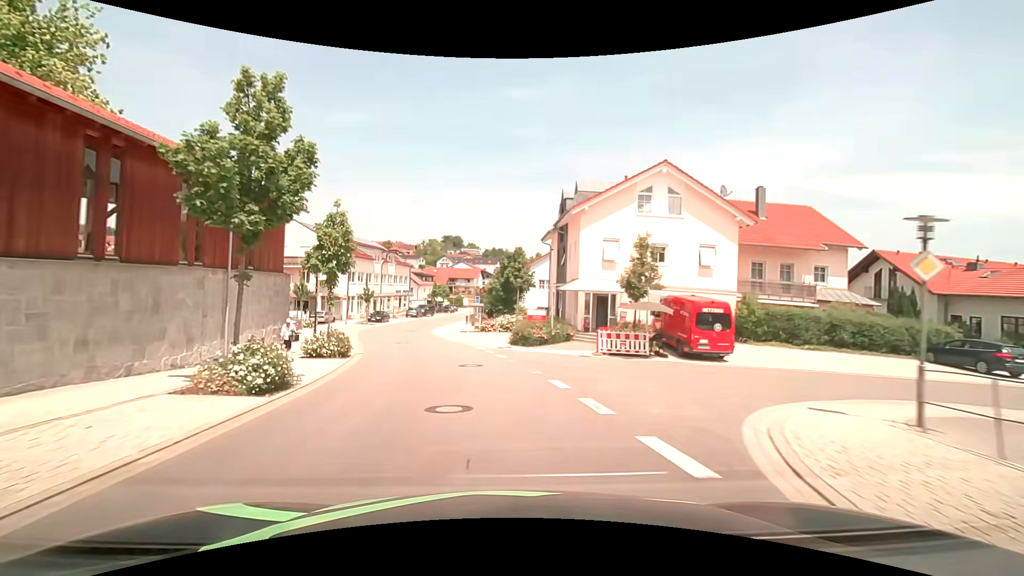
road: tertiary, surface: asphalt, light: Day
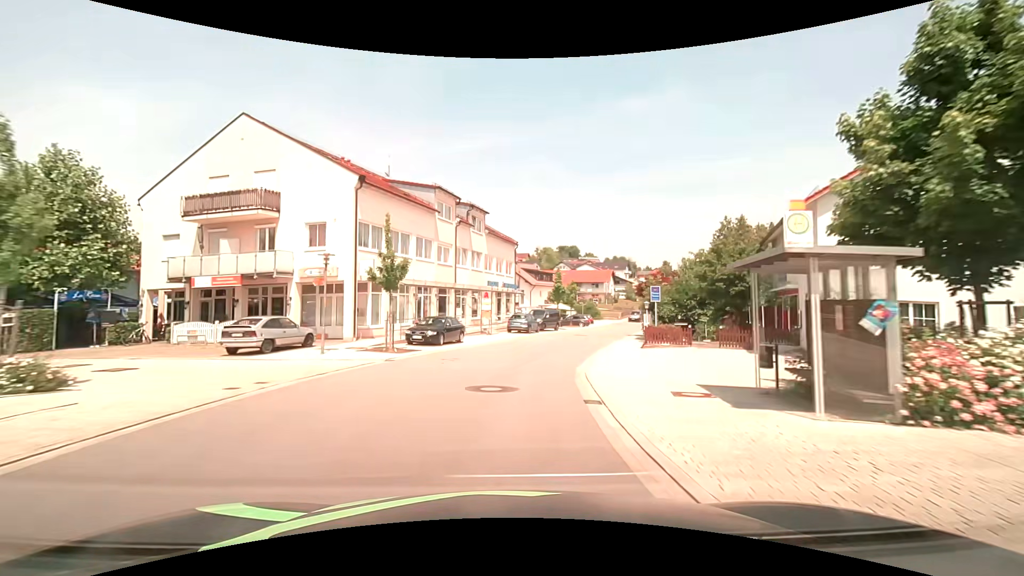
(-6.1, +37.2) m; -14°
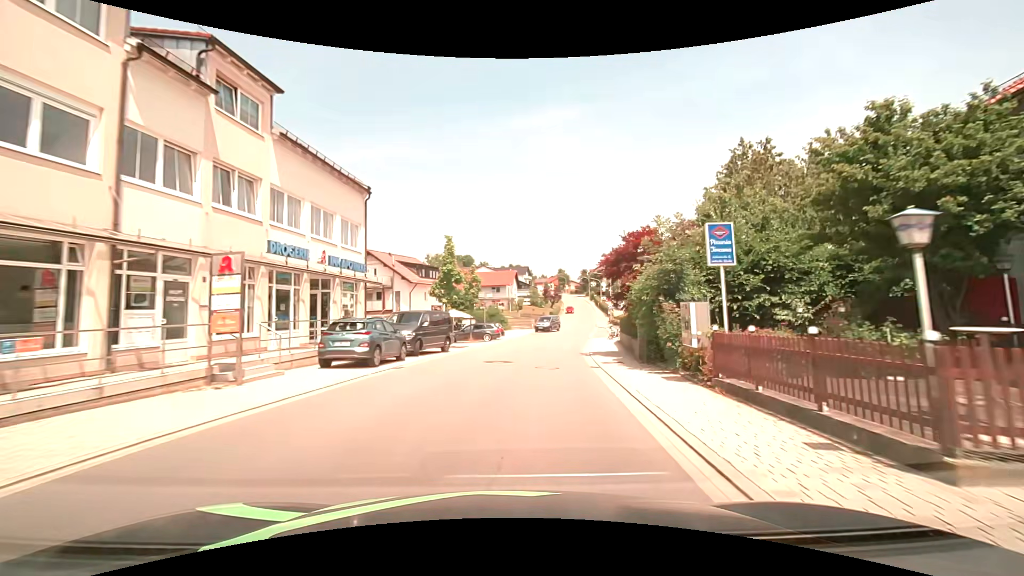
(+2.1, +22.6) m; +12°
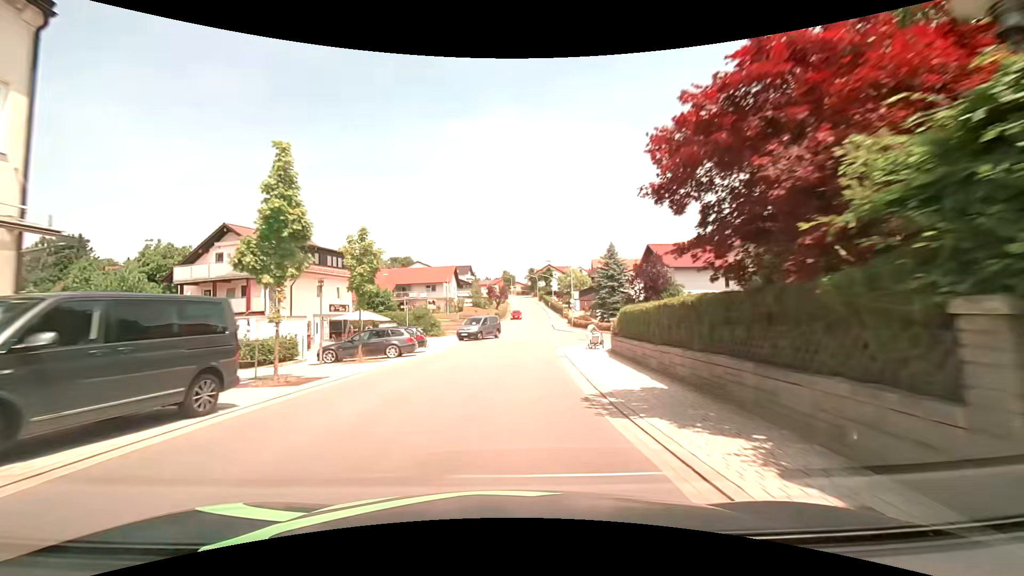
(+0.9, +15.1) m; +6°
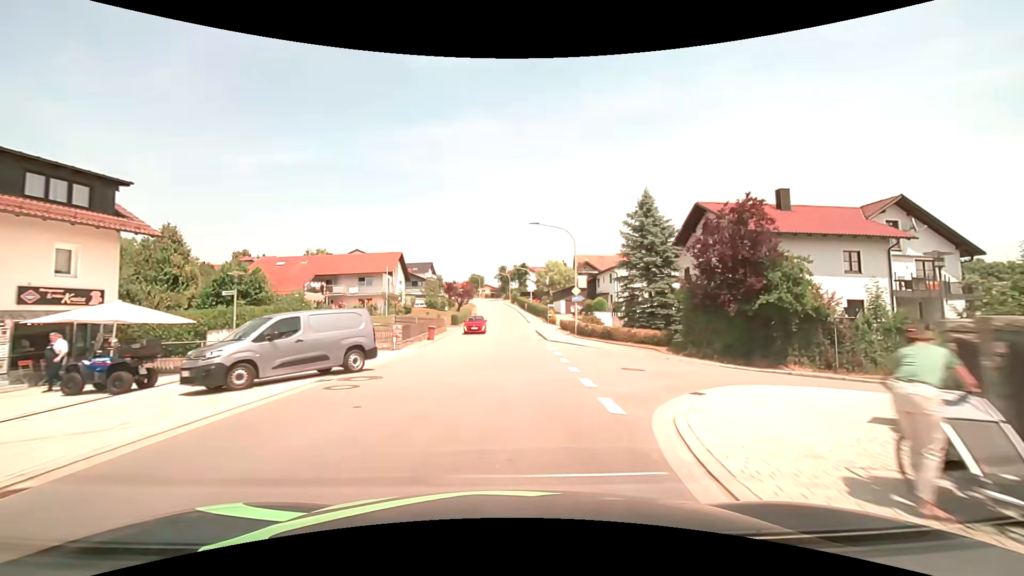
(+0.9, +22.7) m; +4°
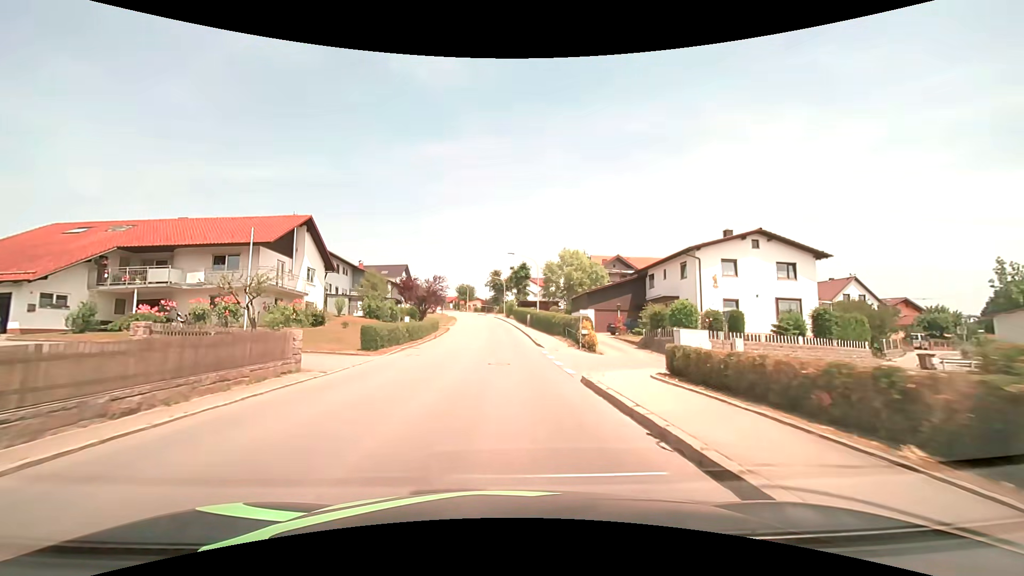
(+0.4, +30.1) m; +1°
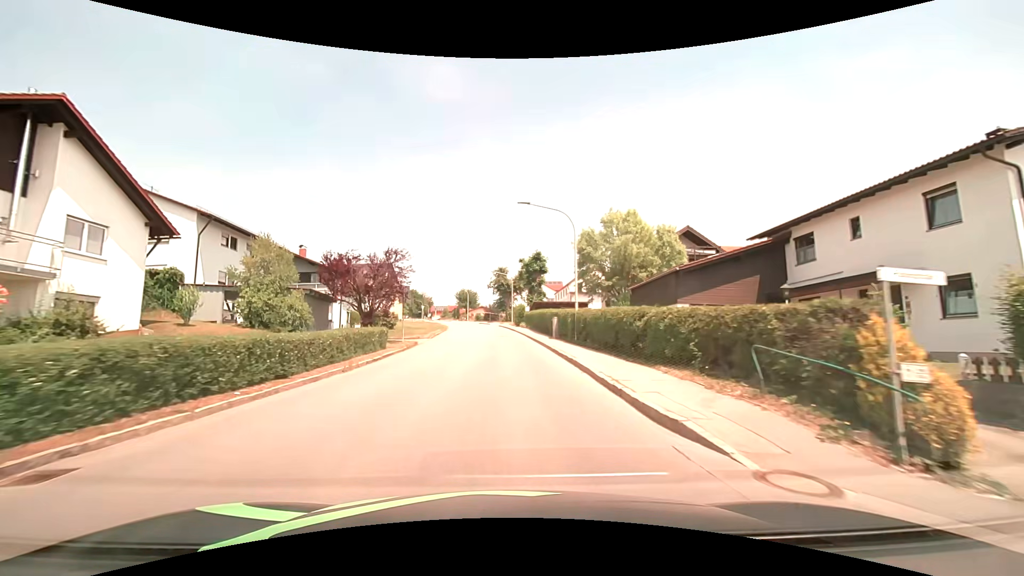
(-0.2, +22.1) m; -1°
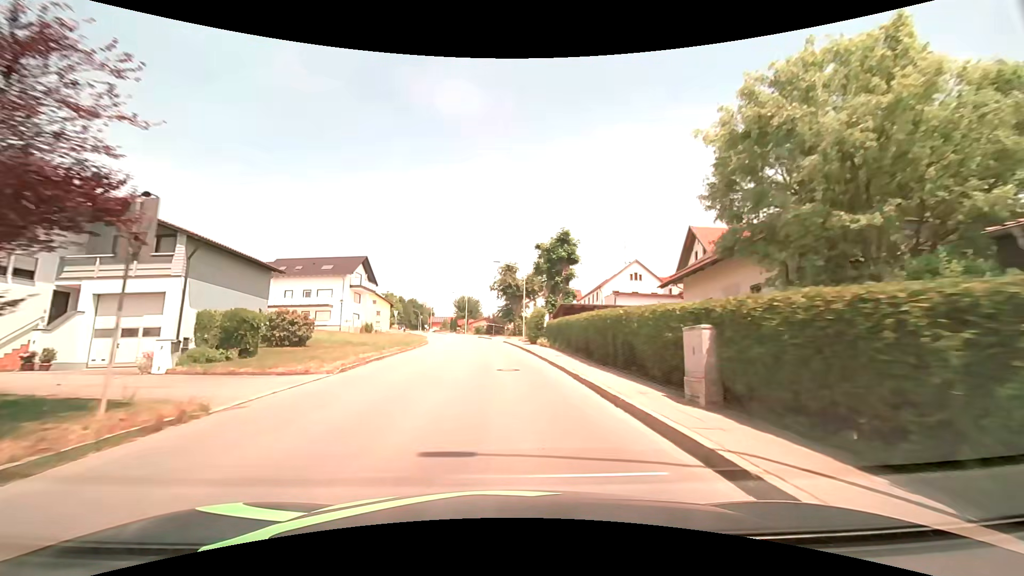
(-0.2, +21.8) m; -1°
(0, +10) (0, +20) (-1, +30) (-1, +40) (-3, +50) (-4, +60) (-6, +70) (-8, +79) (-11, +89) (-14, +99) m
